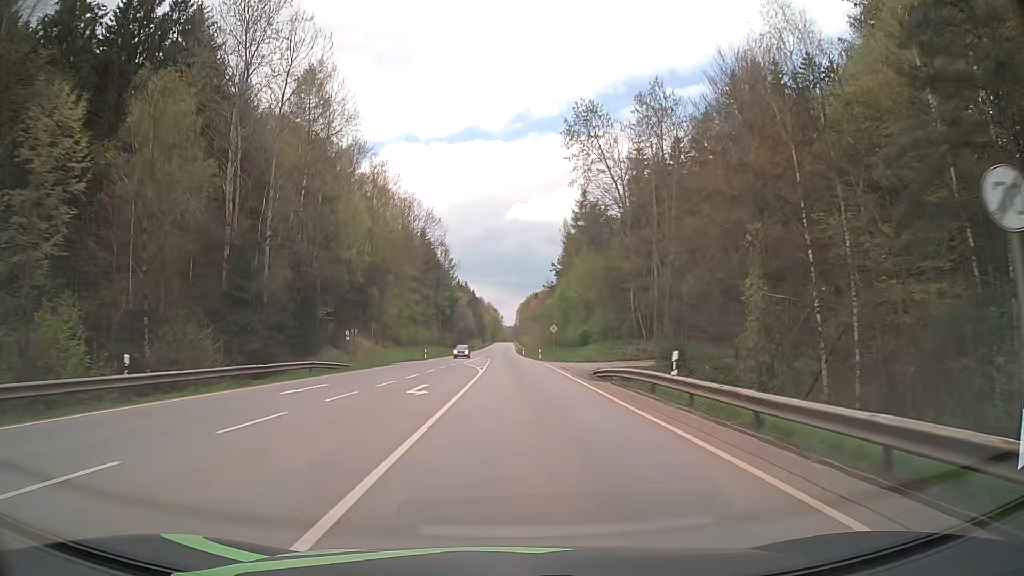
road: secondary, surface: asphalt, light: Day
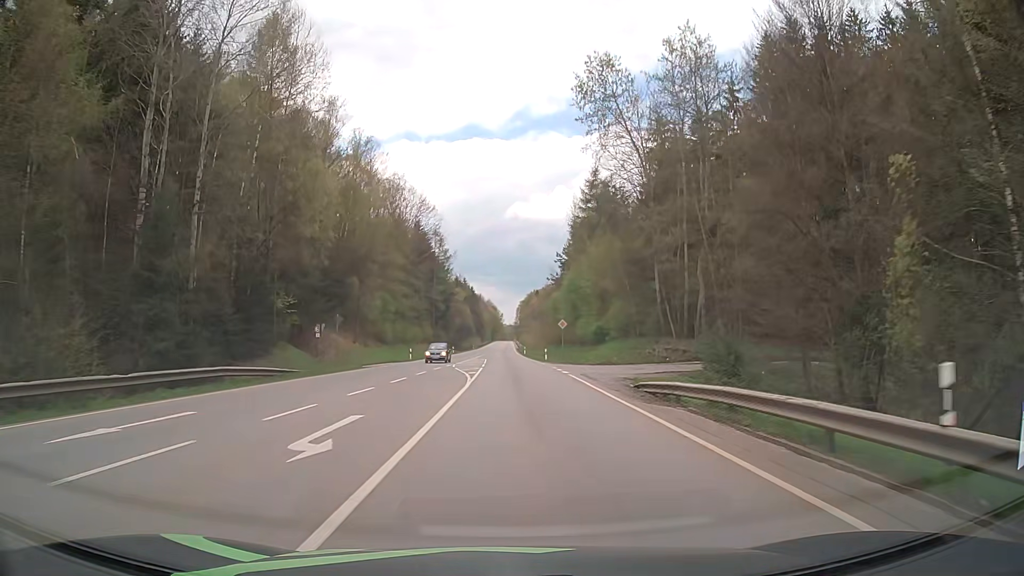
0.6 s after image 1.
(0.0, +10.5) m; 0°
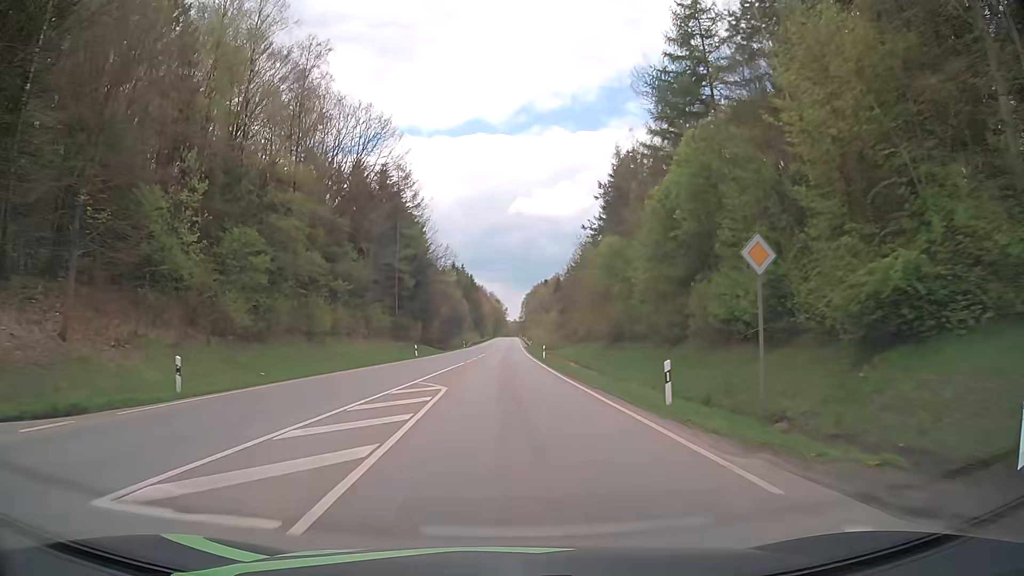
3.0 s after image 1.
(-0.2, +42.8) m; -1°
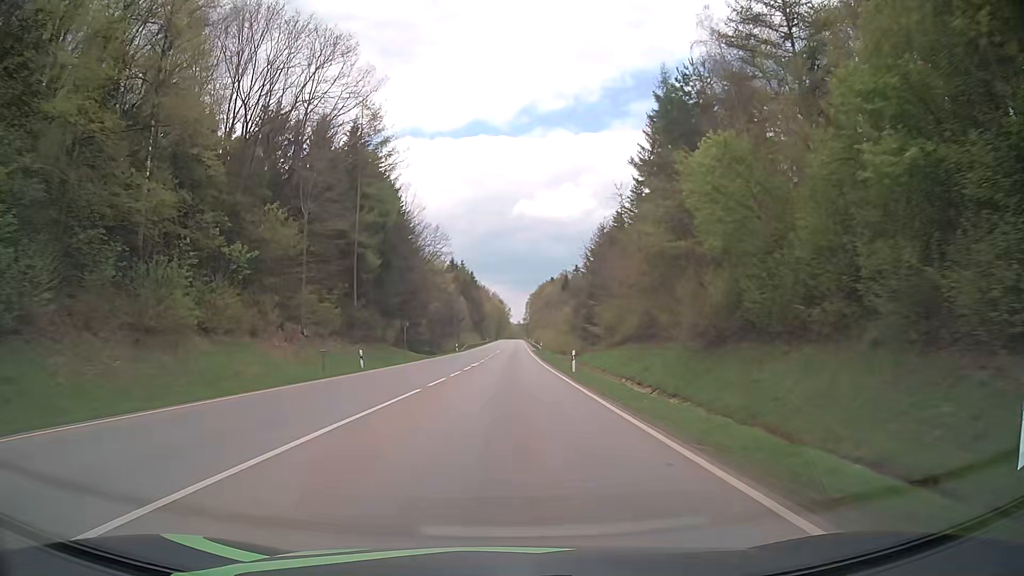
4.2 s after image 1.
(0.0, +21.8) m; 0°
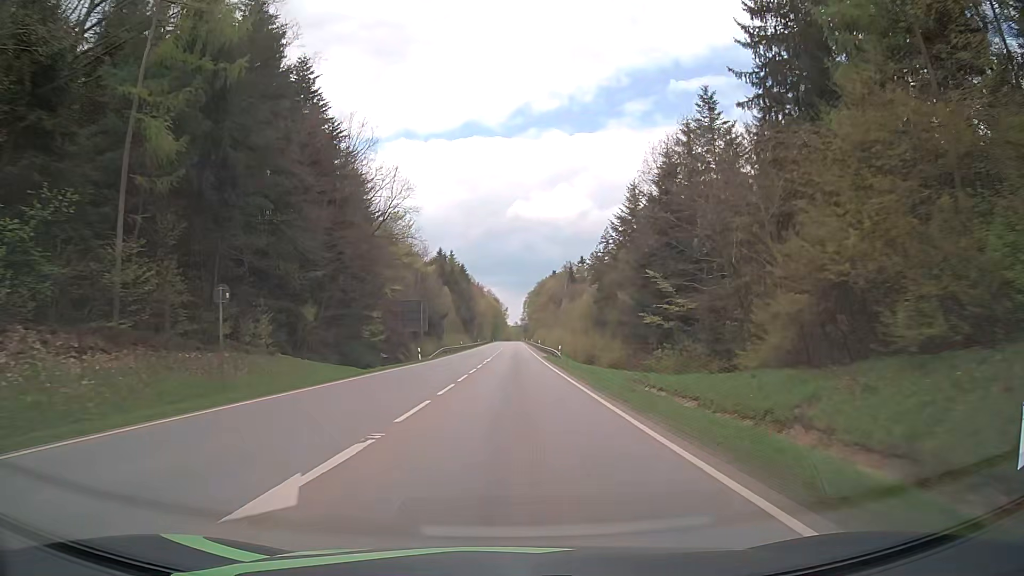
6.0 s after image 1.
(+0.2, +33.3) m; +1°
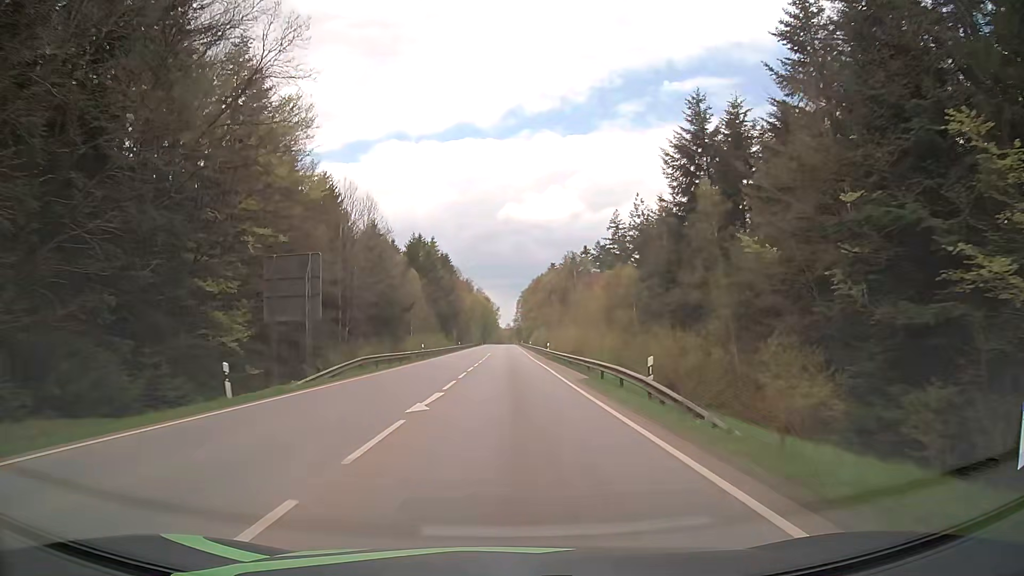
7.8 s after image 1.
(0.0, +33.9) m; +1°
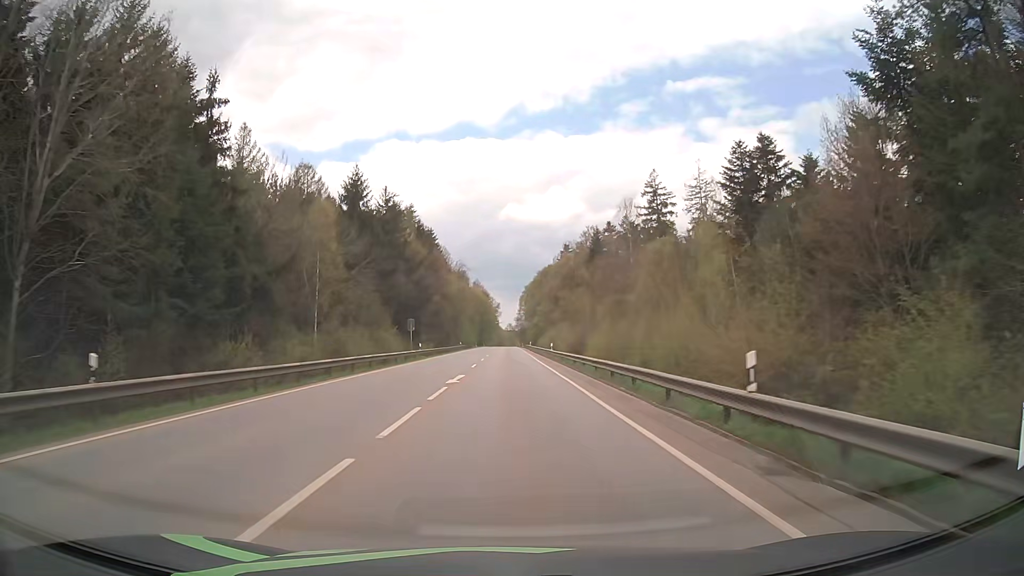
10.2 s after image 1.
(-0.3, +46.1) m; 0°
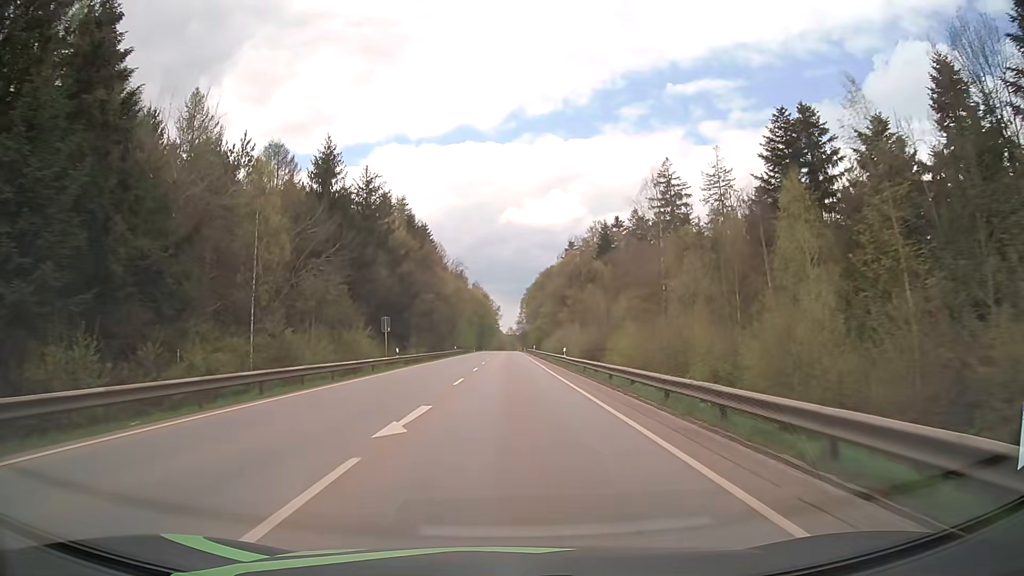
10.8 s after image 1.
(0.0, +11.7) m; 0°
(0, +10) (0, +20) (0, +30) (0, +40) (0, +50) (0, +60) (0, +70) (0, +80) (0, +90) (0, +100) m
